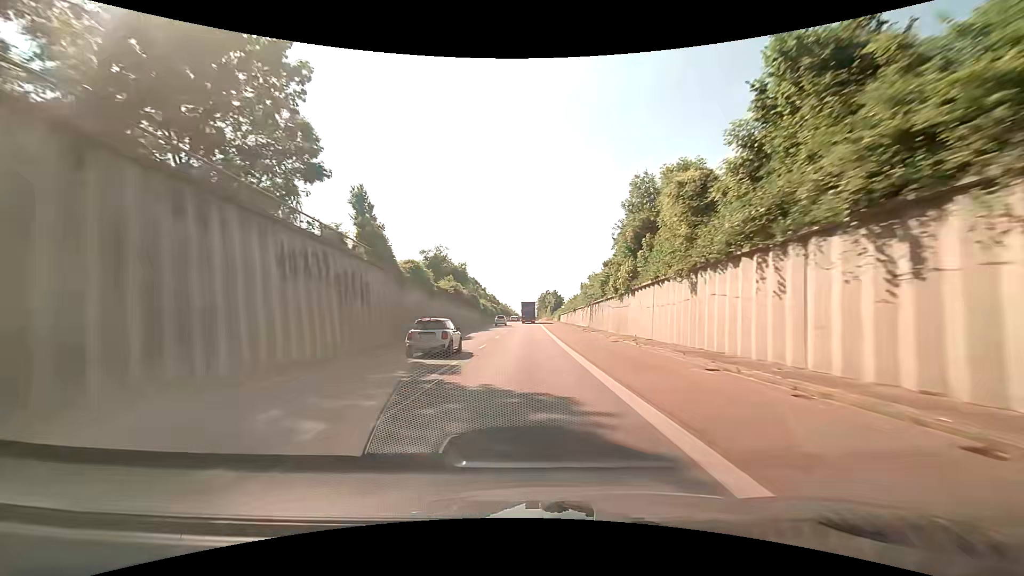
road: trunk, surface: asphalt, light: Day
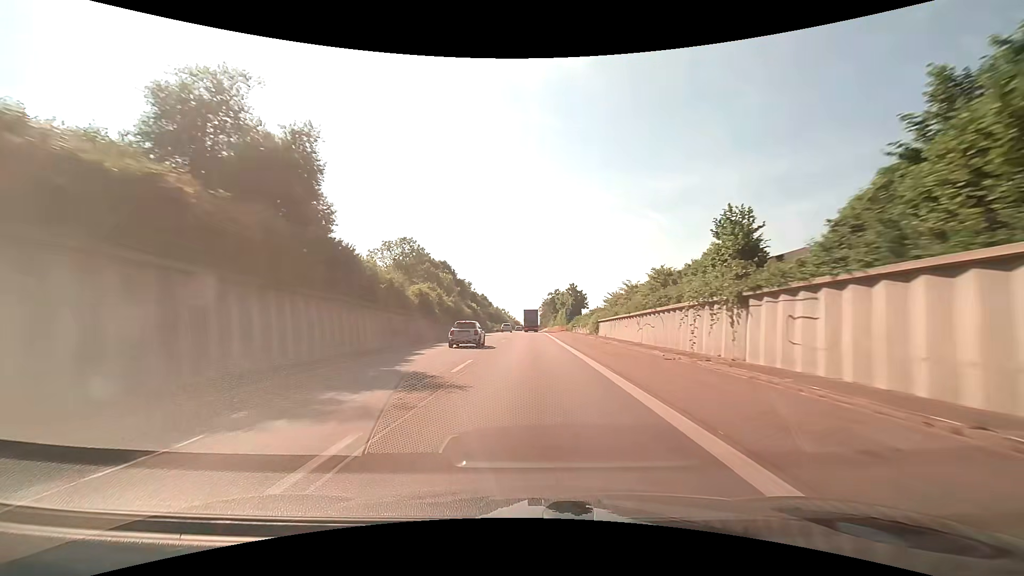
(-0.3, +56.1) m; 0°
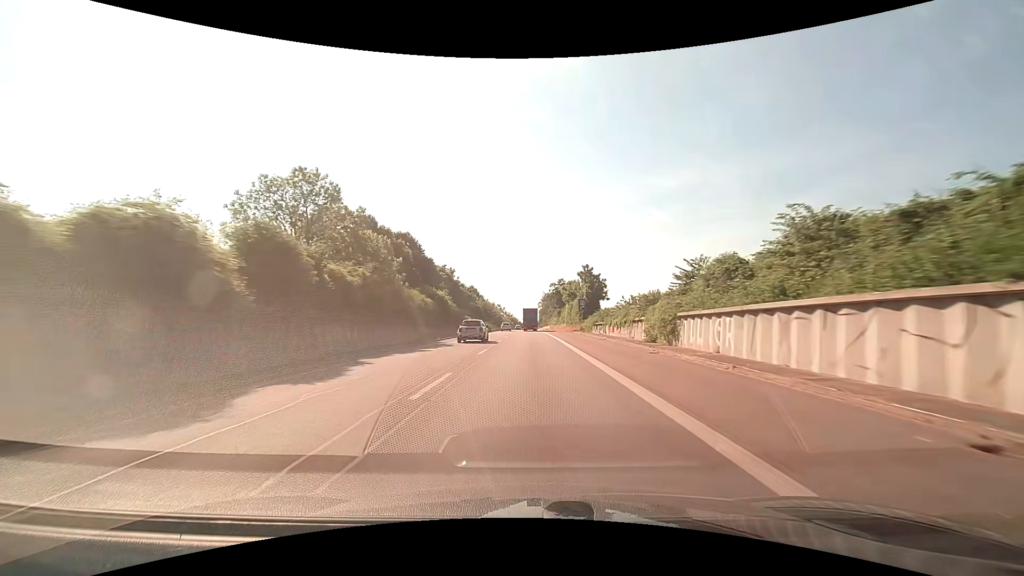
(+0.1, +27.8) m; 0°
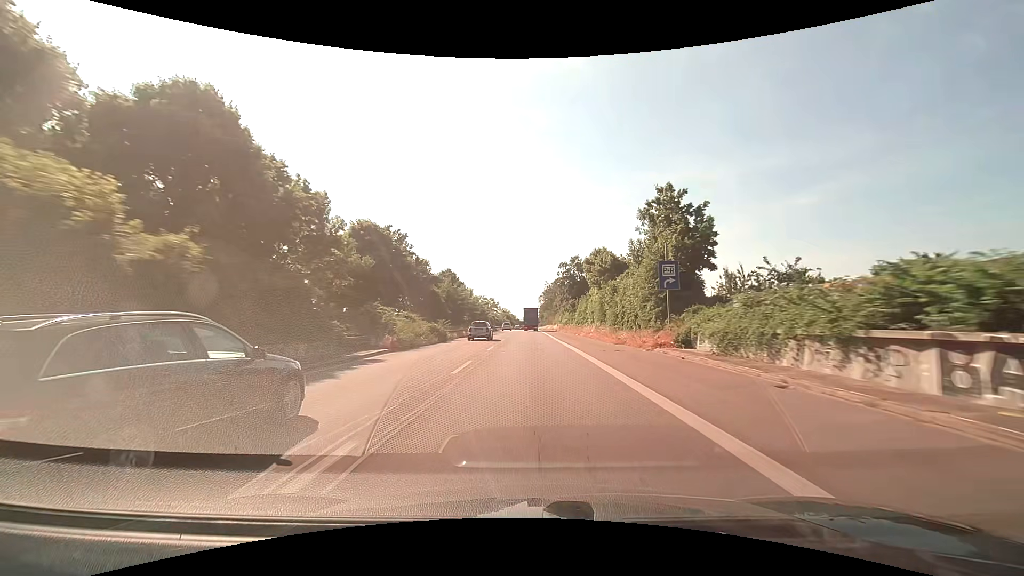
(-0.1, +41.5) m; 0°
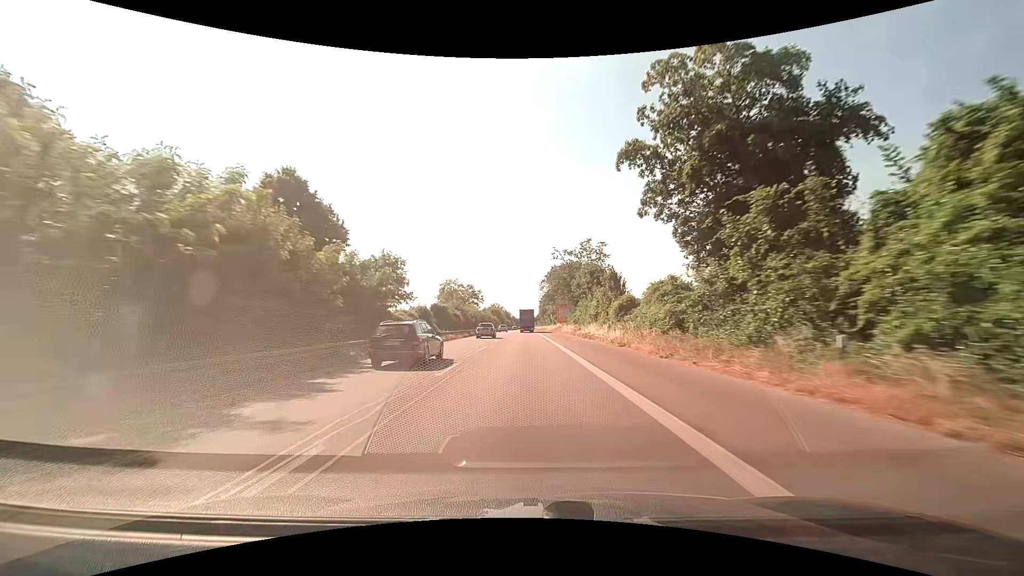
(+0.2, +68.8) m; 0°
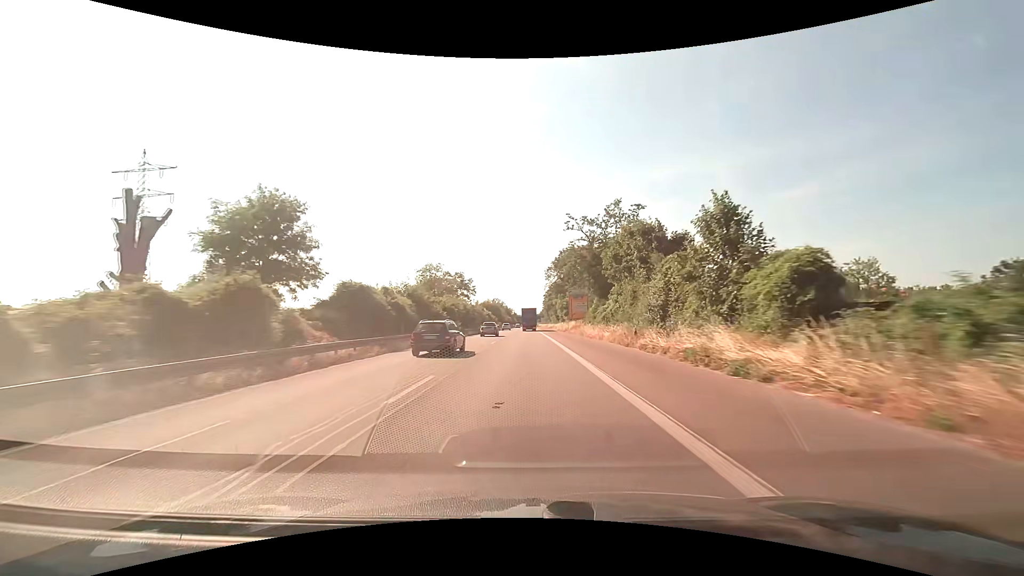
(0.0, +27.6) m; 0°
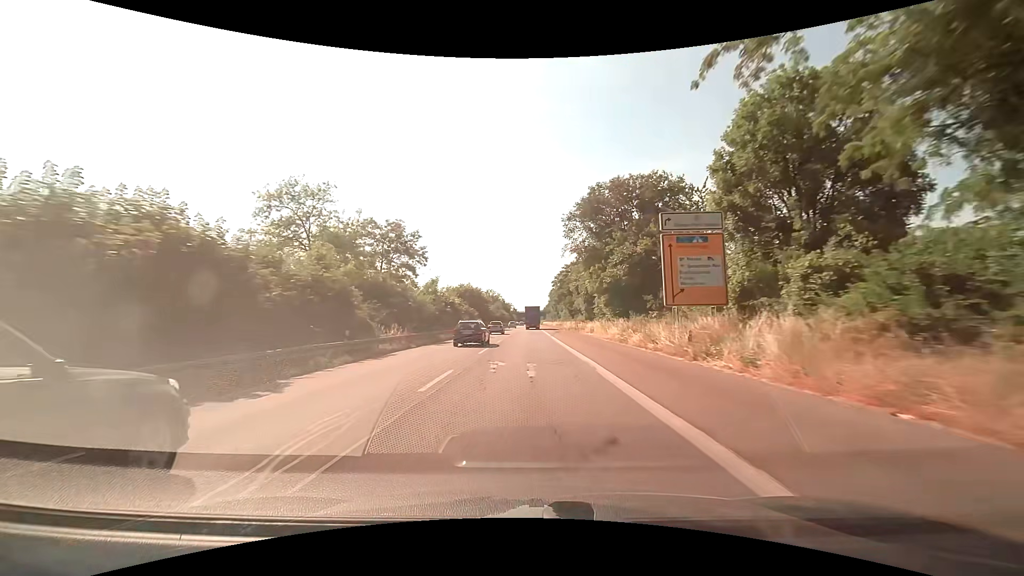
(-0.4, +55.8) m; 0°
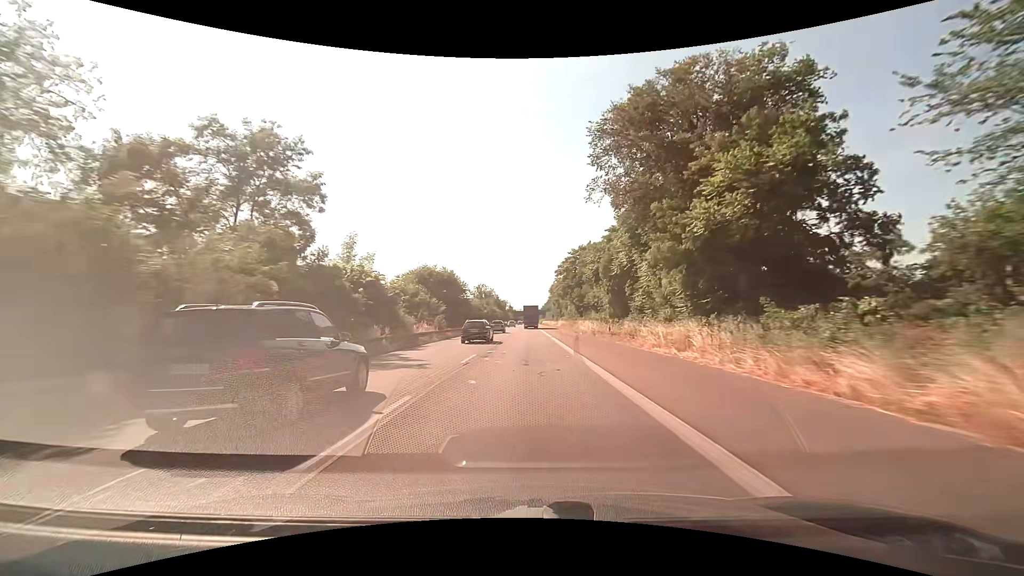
(0.0, +27.9) m; 0°
(0, +10) (0, +20) (0, +30) (0, +40) (0, +50) (0, +60) (0, +70) (0, +80) (0, +90) (0, +100) m
